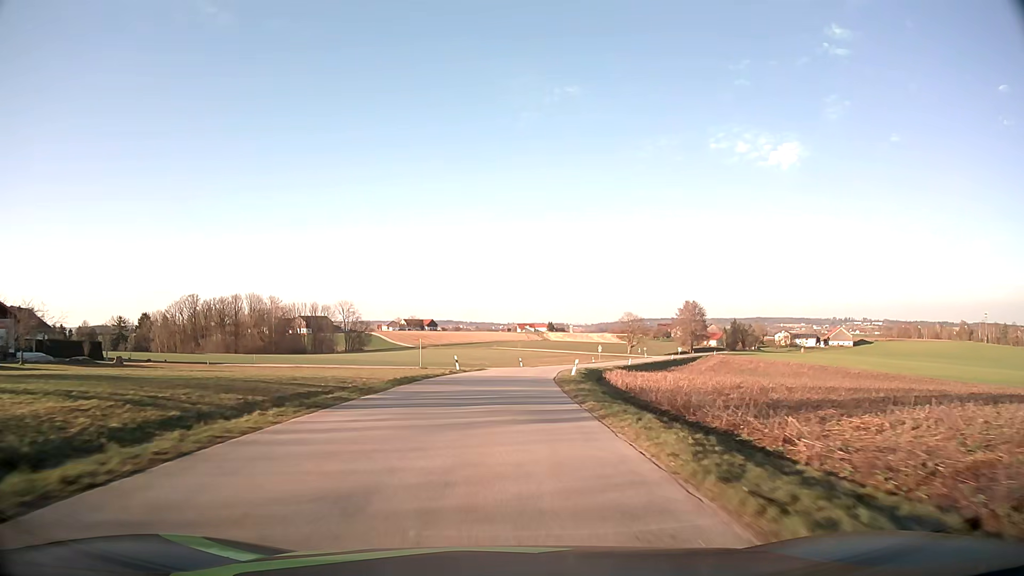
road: tertiary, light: Day
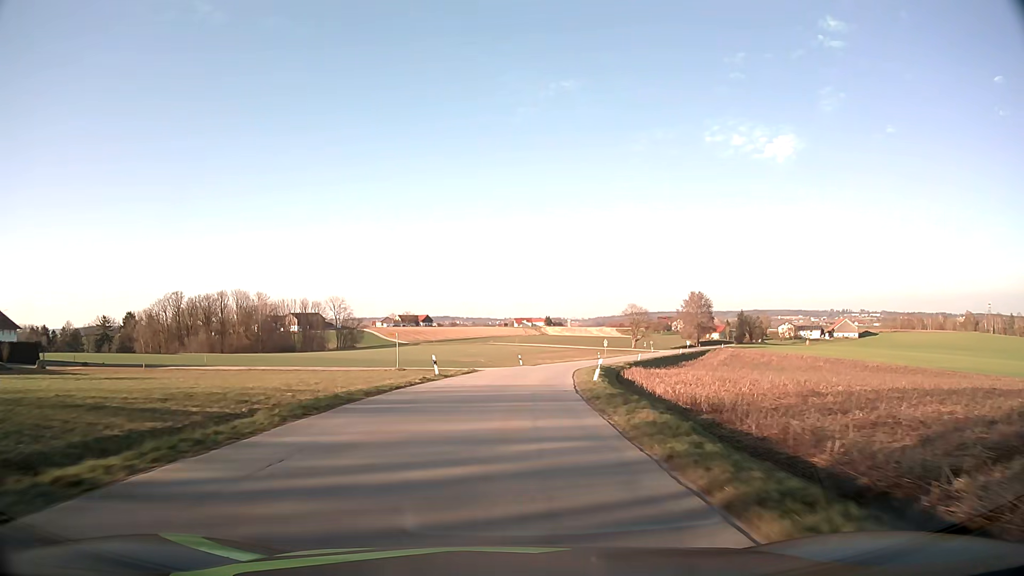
(0.0, +11.3) m; 0°
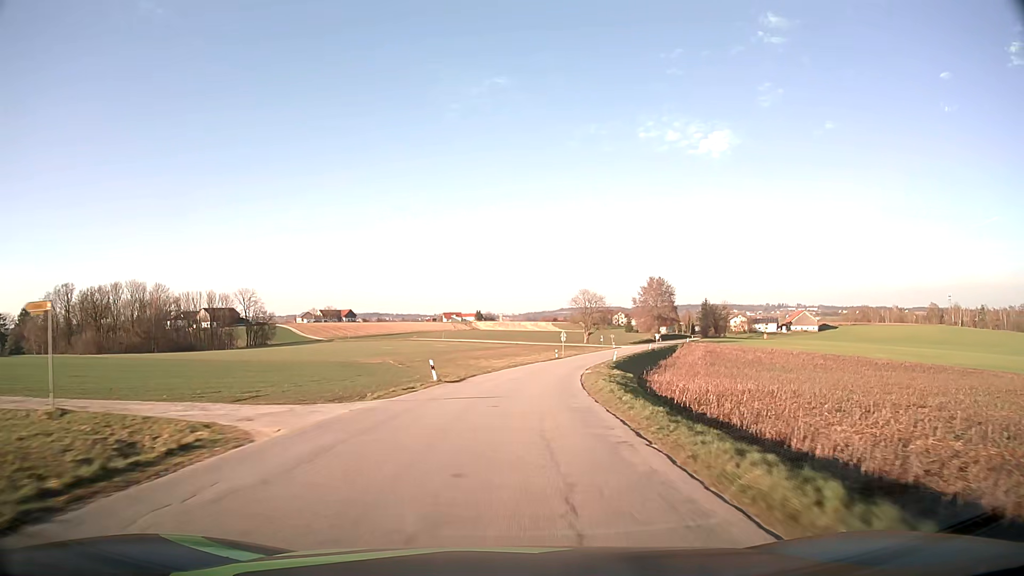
(+1.2, +34.0) m; +5°
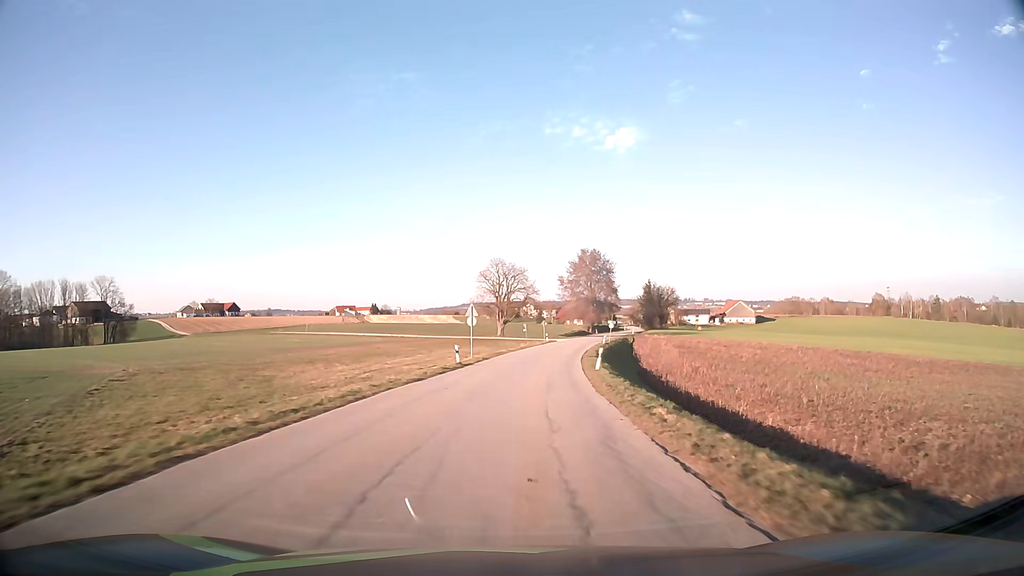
(+3.5, +45.7) m; +8°
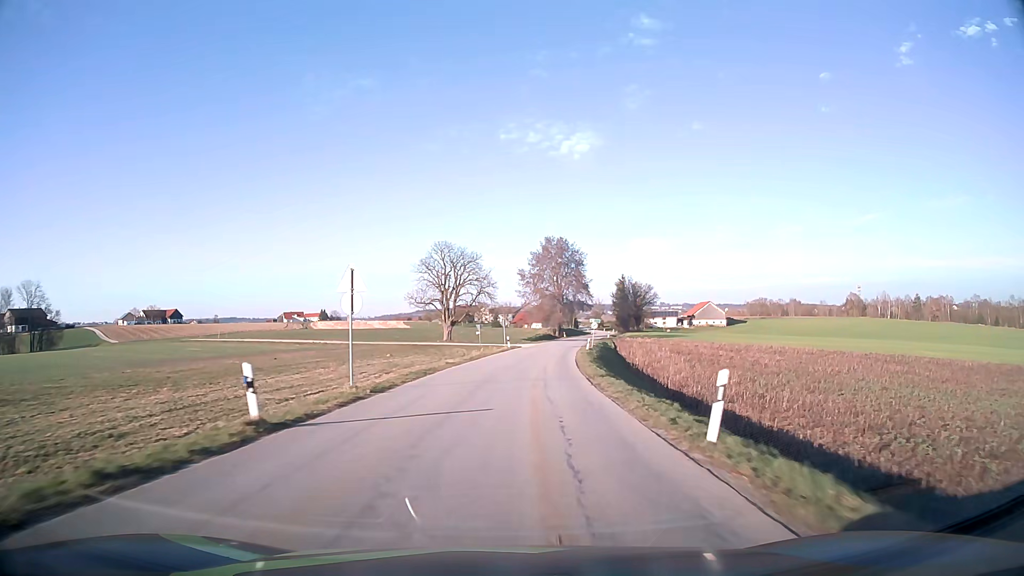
(+0.8, +22.9) m; +4°
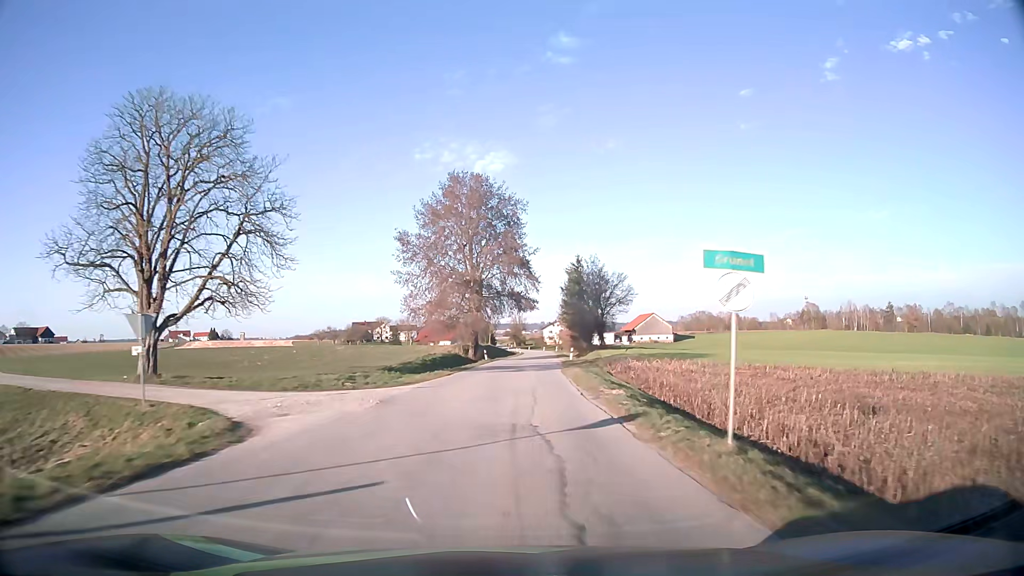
(+4.1, +56.5) m; +8°
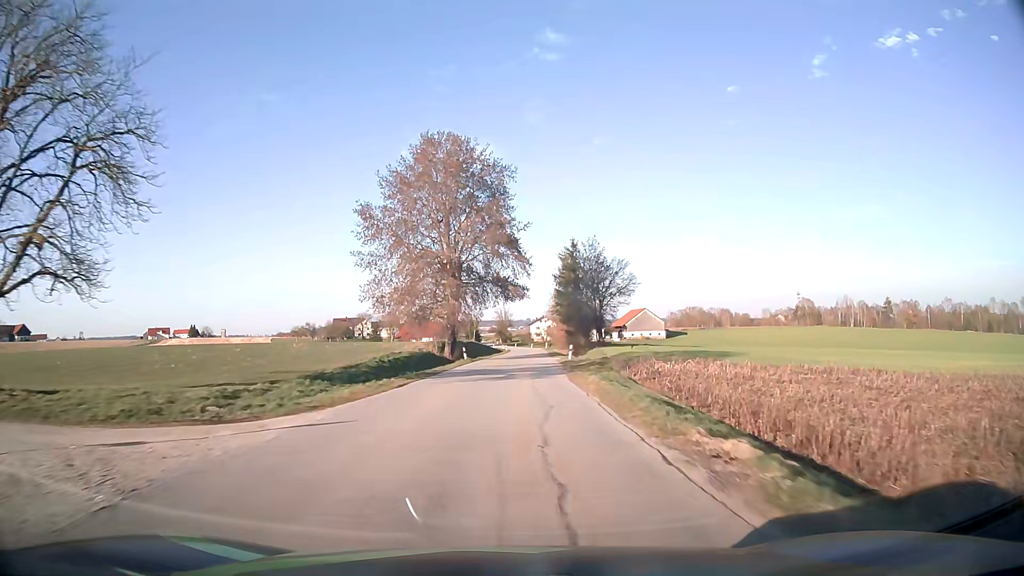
(+0.1, +11.2) m; +1°
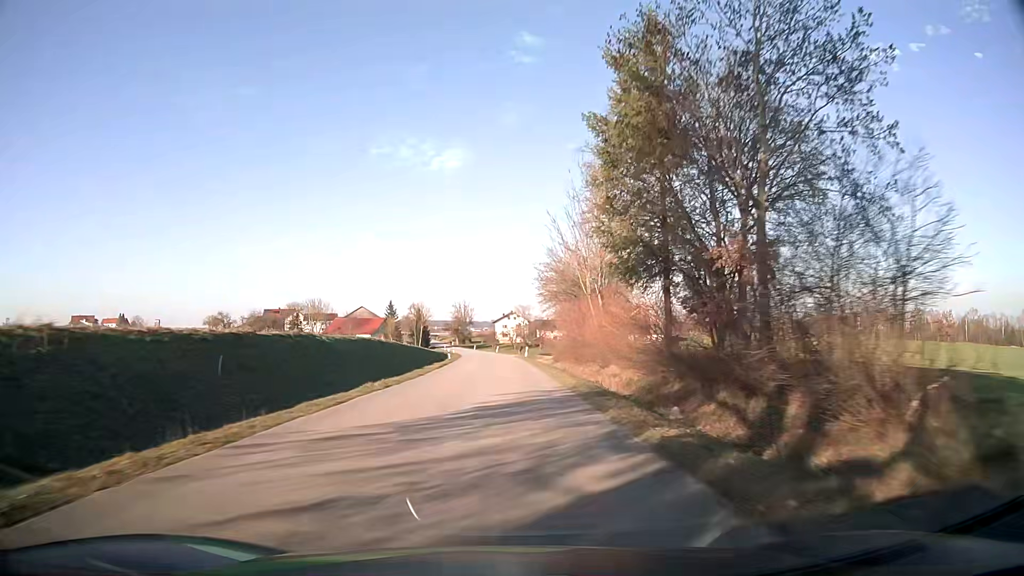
(+2.2, +56.3) m; +3°
(0, +10) (0, +20) (0, +30) (0, +40) (0, +50) (-1, +60) (-1, +70) (-2, +80) (-2, +90) (-3, +100) m
